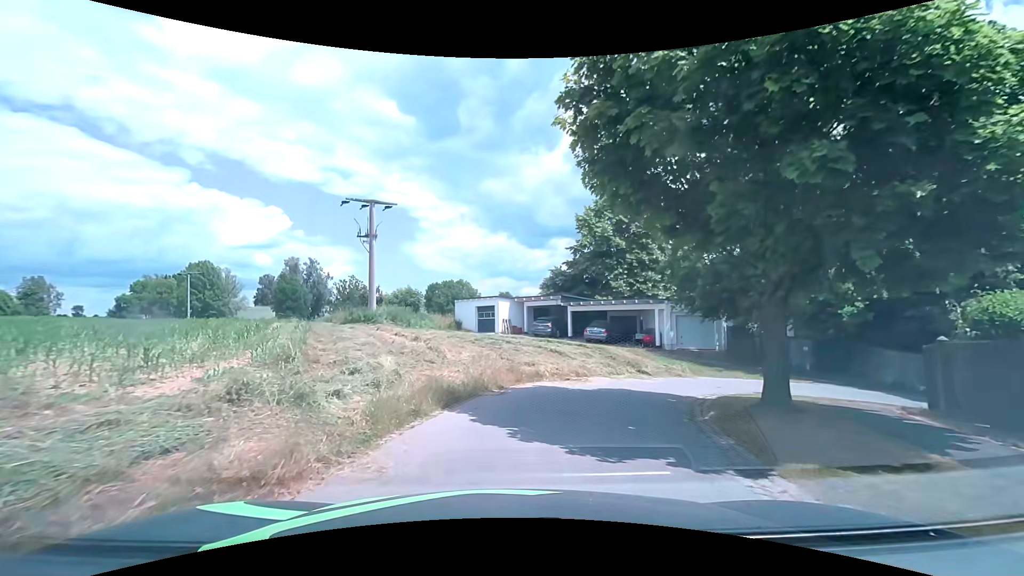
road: residential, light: Day
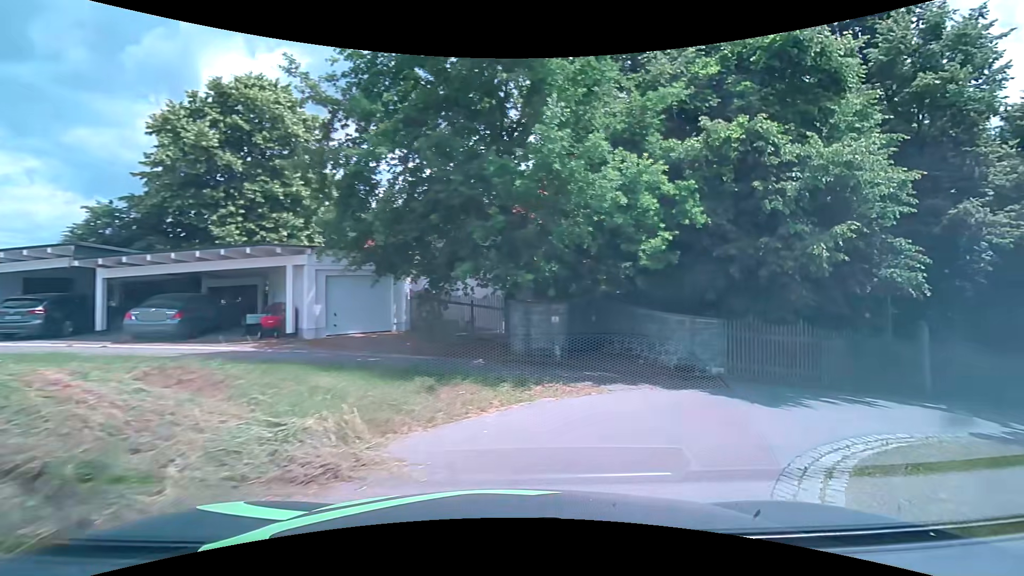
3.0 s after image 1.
(+3.4, +14.3) m; +38°
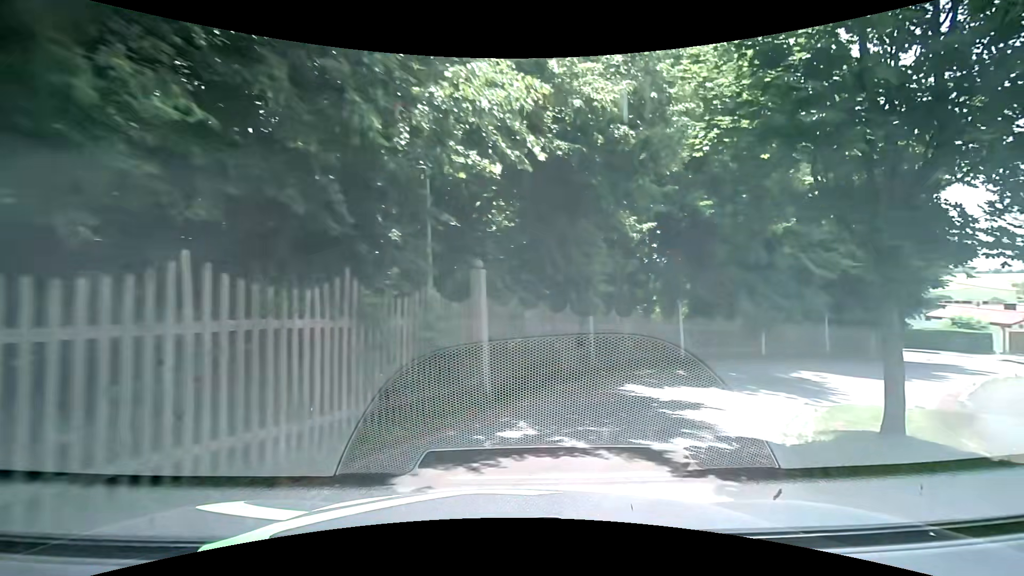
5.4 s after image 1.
(+5.2, +10.4) m; +51°
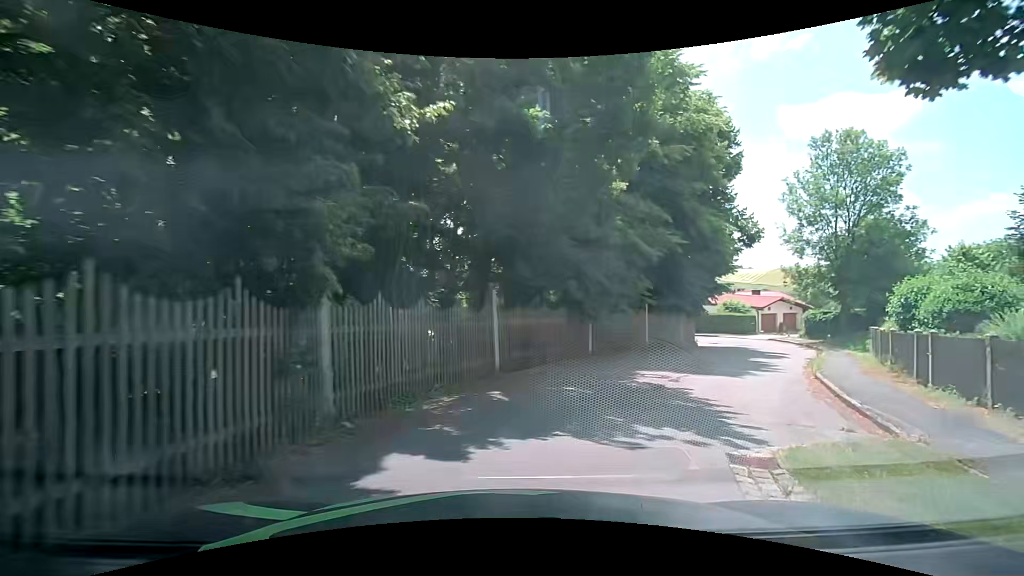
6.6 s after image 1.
(+1.3, +6.5) m; +20°
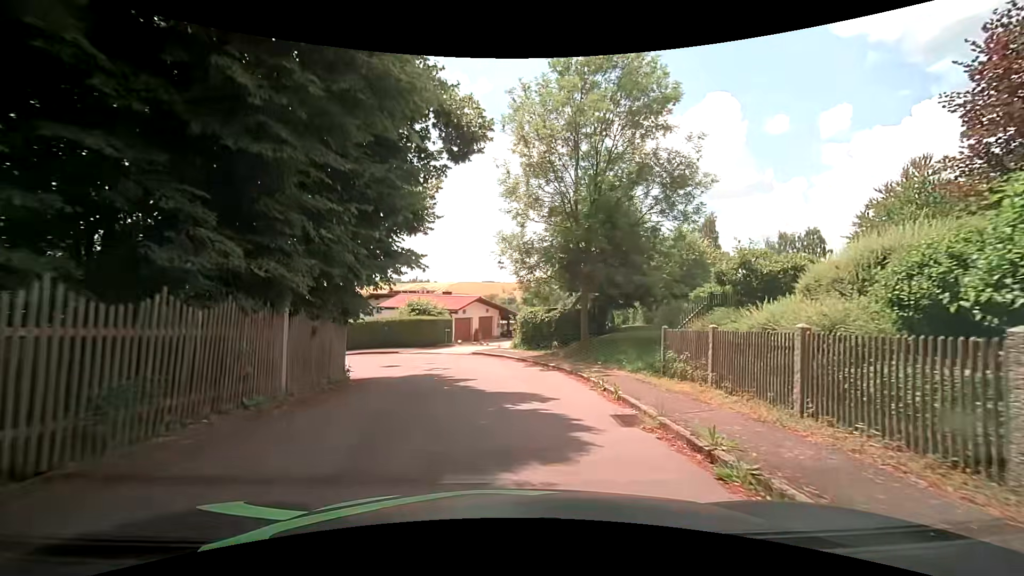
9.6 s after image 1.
(+6.8, +17.4) m; +34°
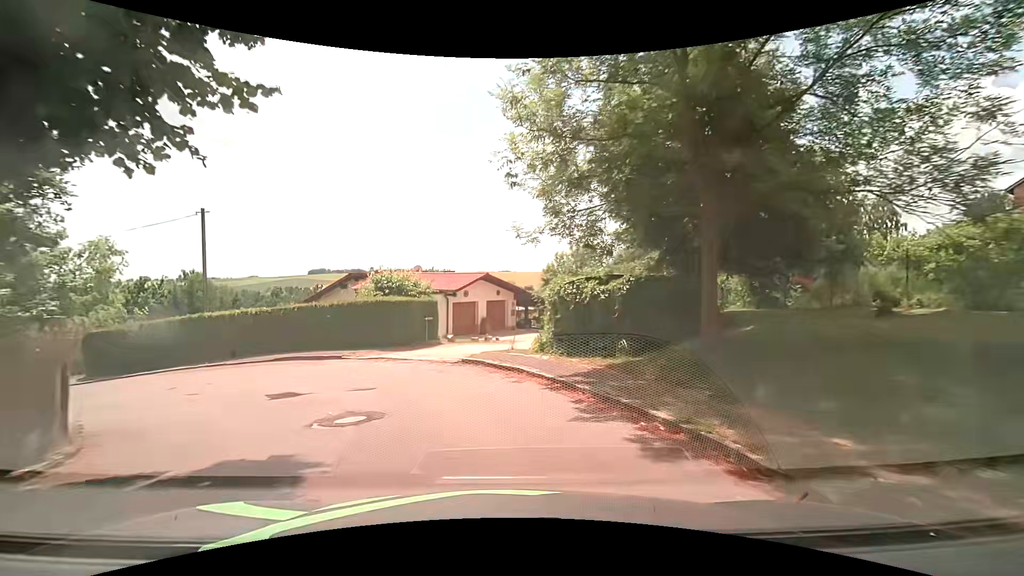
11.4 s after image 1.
(+0.2, +11.9) m; -1°
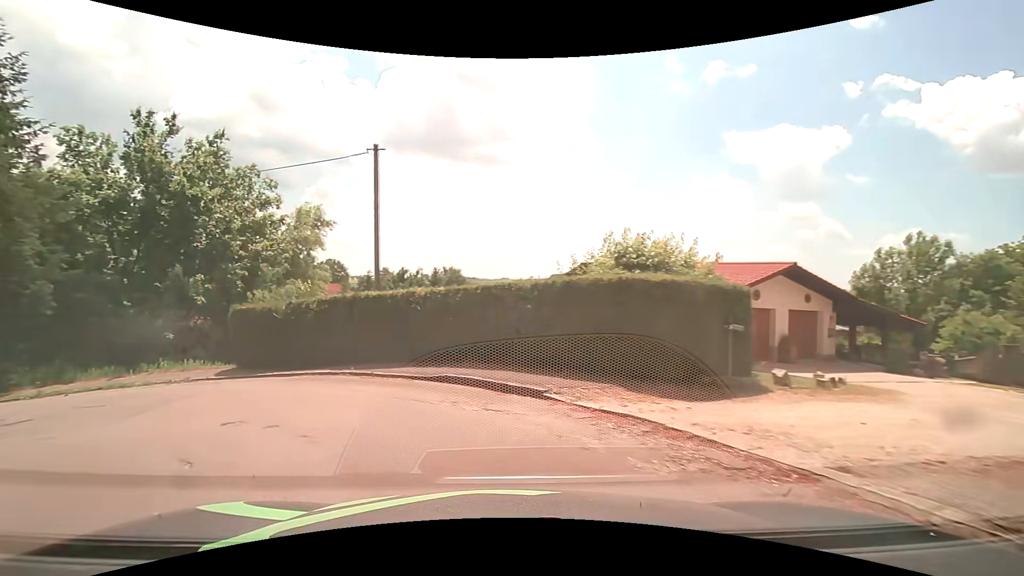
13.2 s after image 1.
(-1.8, +9.8) m; -26°
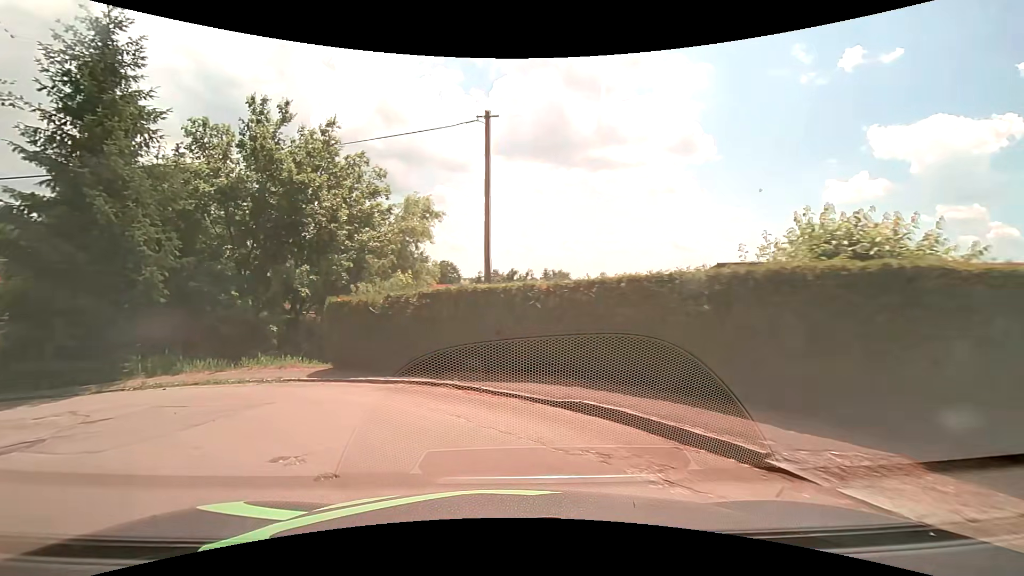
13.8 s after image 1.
(-0.3, +2.9) m; -12°
